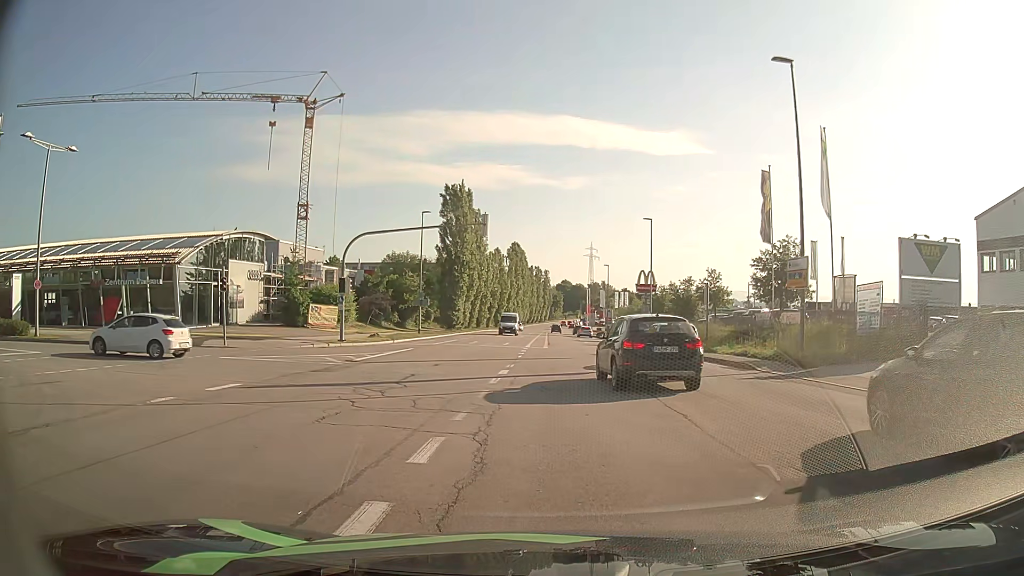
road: secondary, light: Day
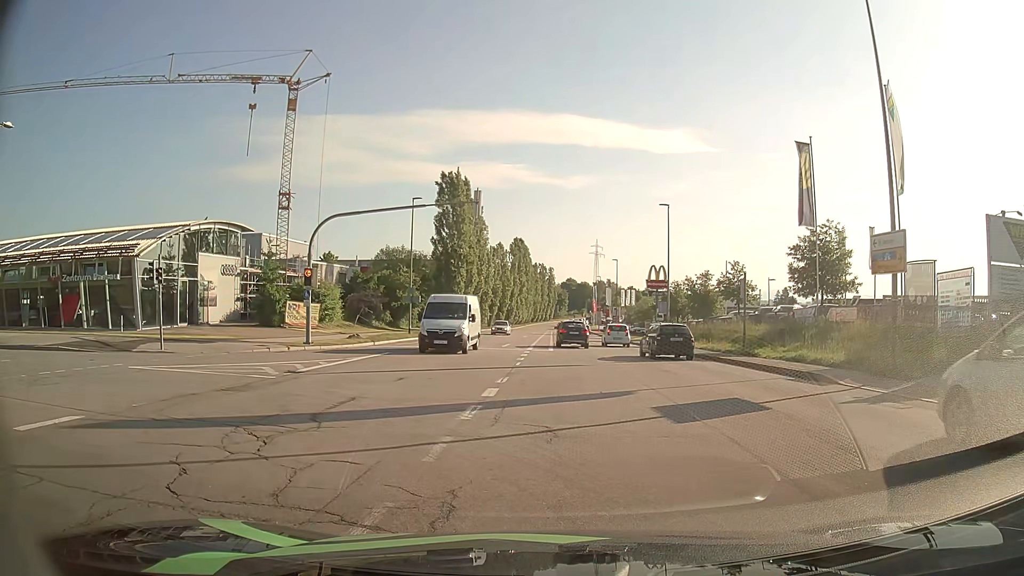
(0.0, +5.9) m; -3°
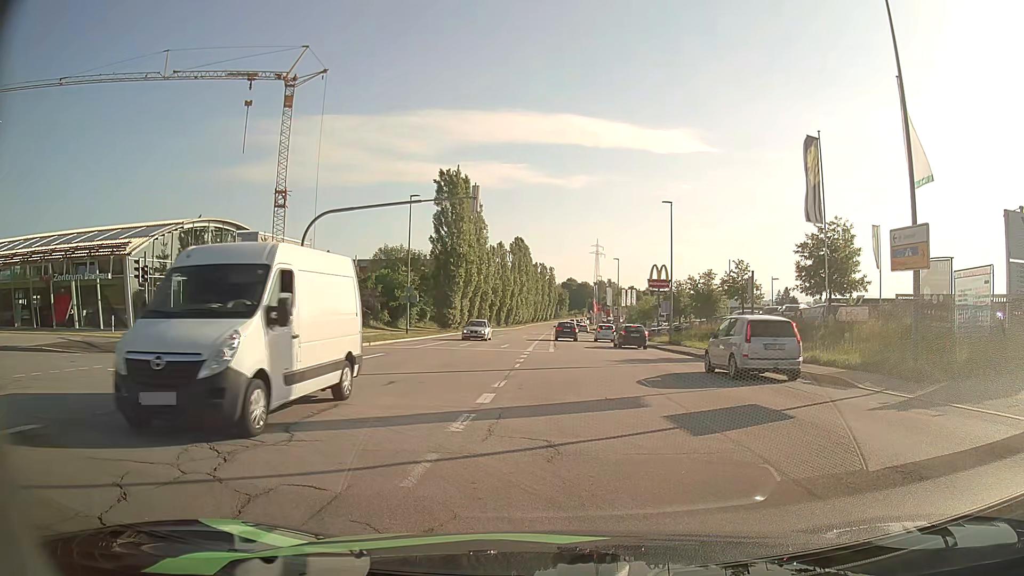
(0.0, +1.0) m; 0°
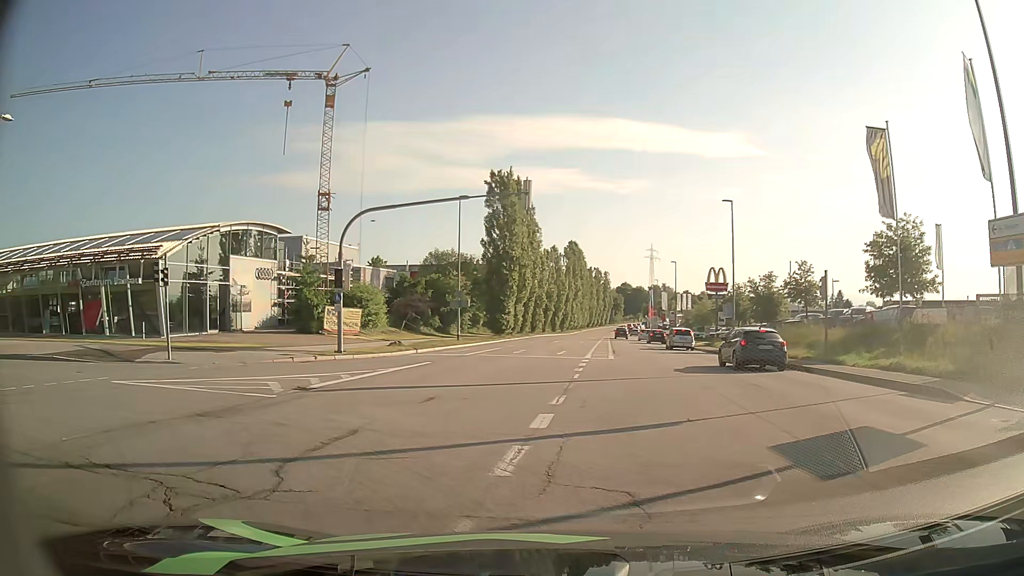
(0.0, +2.4) m; -2°
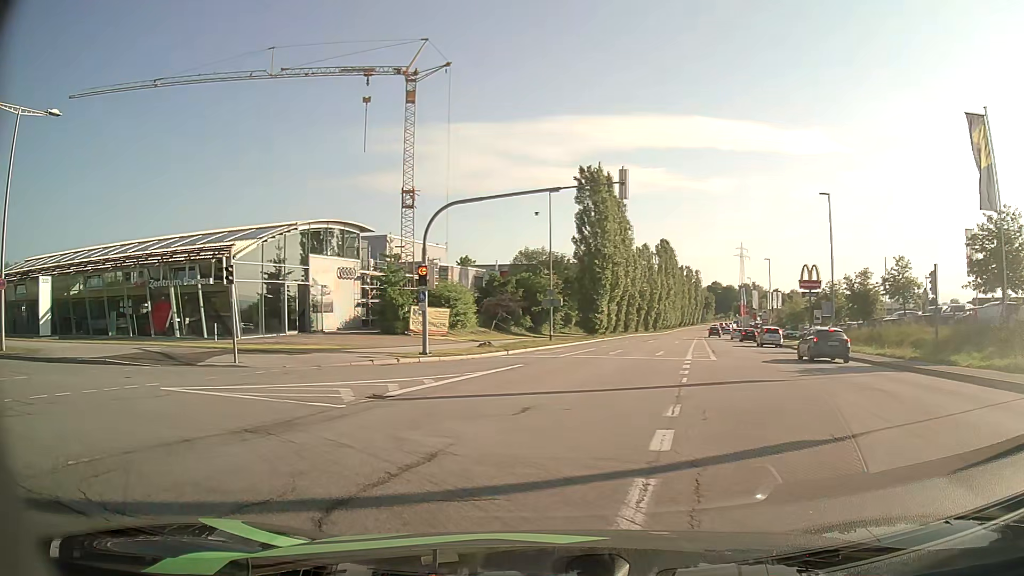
(-0.1, +1.8) m; -9°
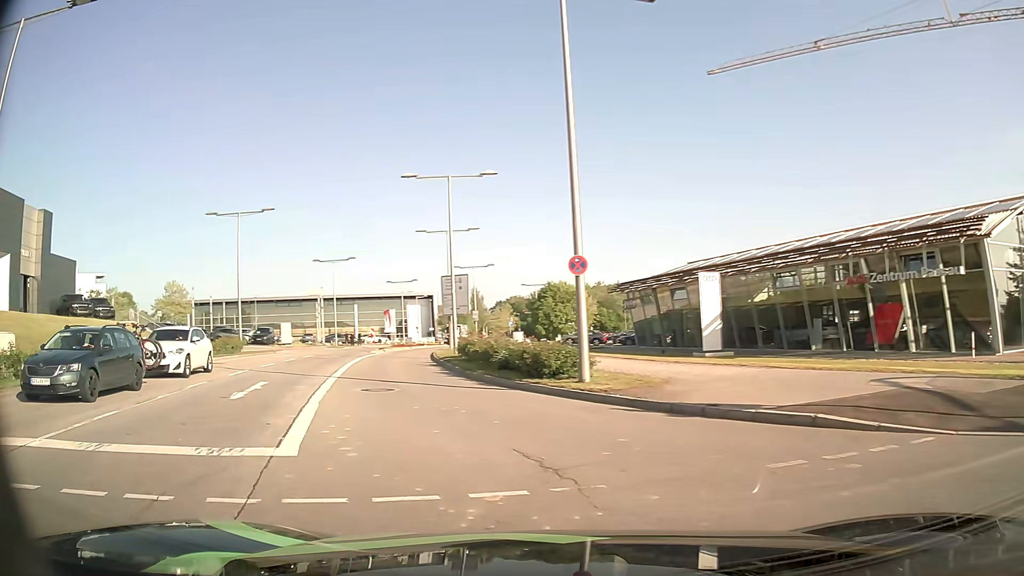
(-6.1, +10.7) m; -60°
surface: asphalt
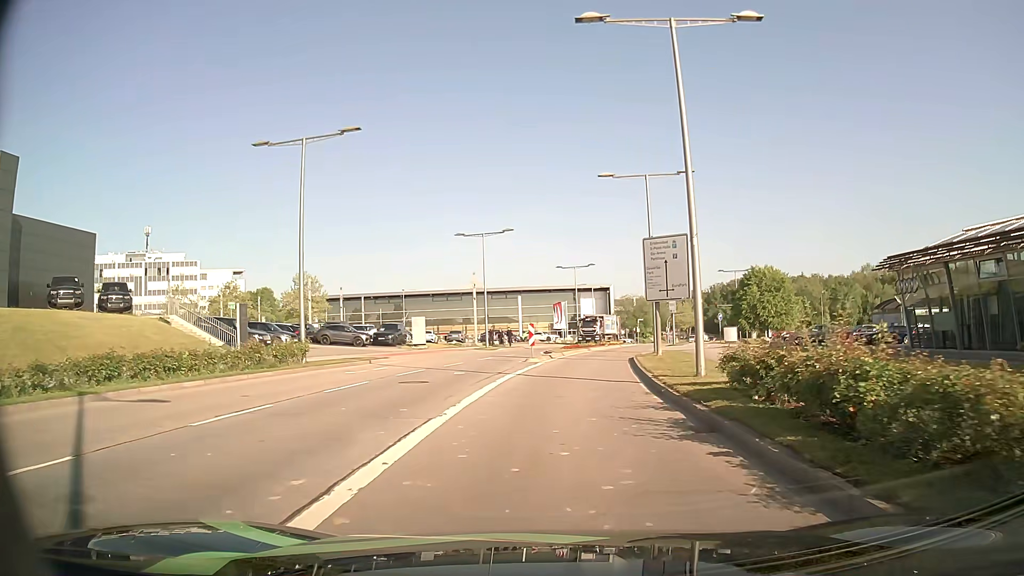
(-3.6, +17.9) m; -14°
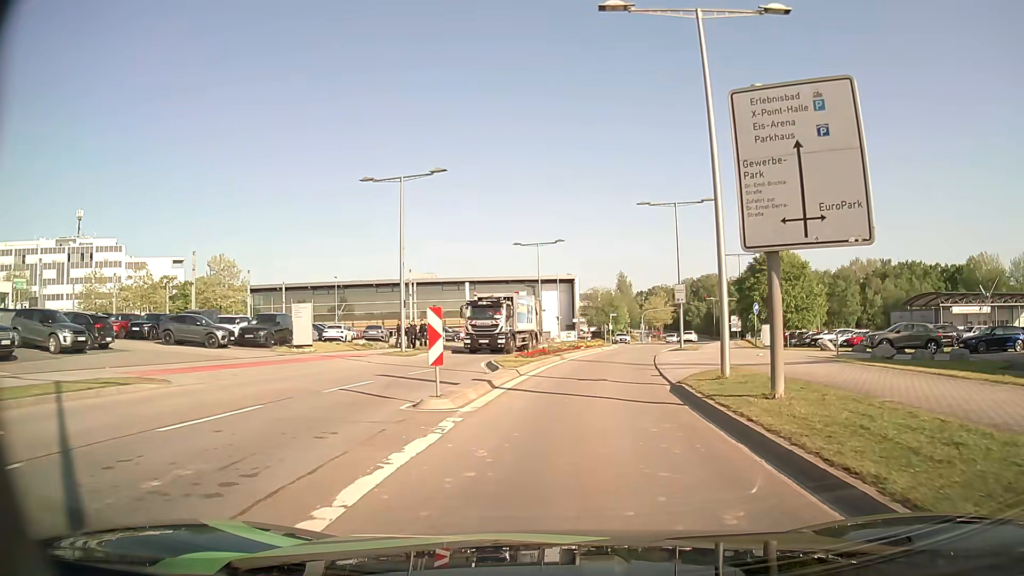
(+0.4, +18.8) m; +4°
(0, +10) (+1, +20) (+2, +30) (+4, +40) (+5, +50) (+7, +59) (+9, +69) (+11, +79) (+14, +89) (+17, +98) m
